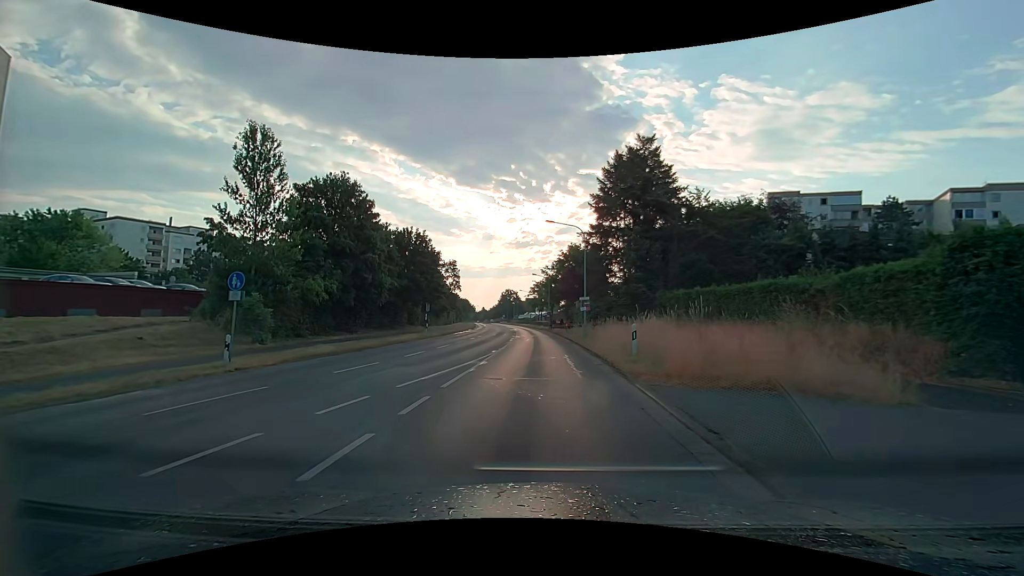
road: secondary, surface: asphalt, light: Day
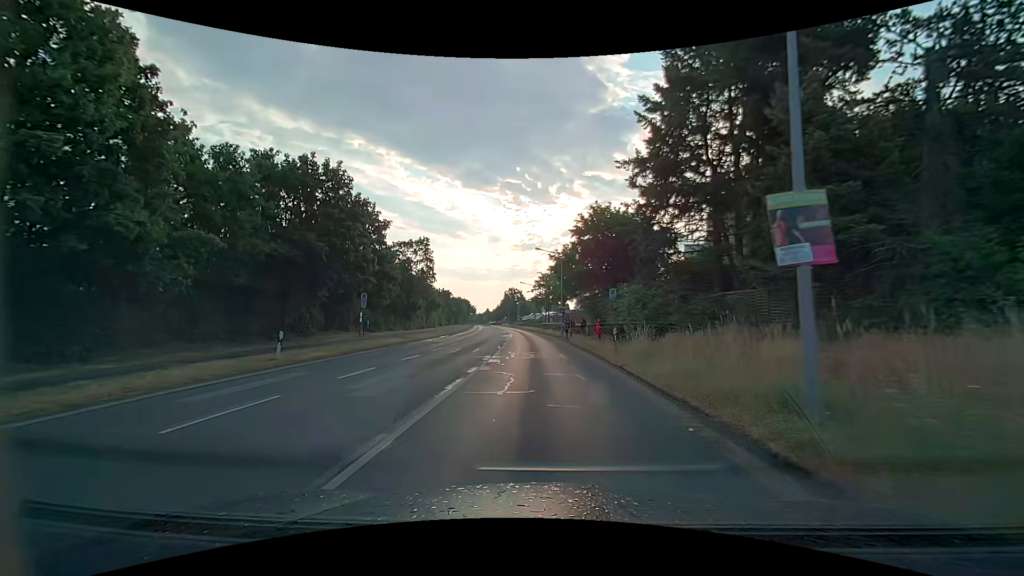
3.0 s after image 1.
(-0.1, +25.9) m; -1°
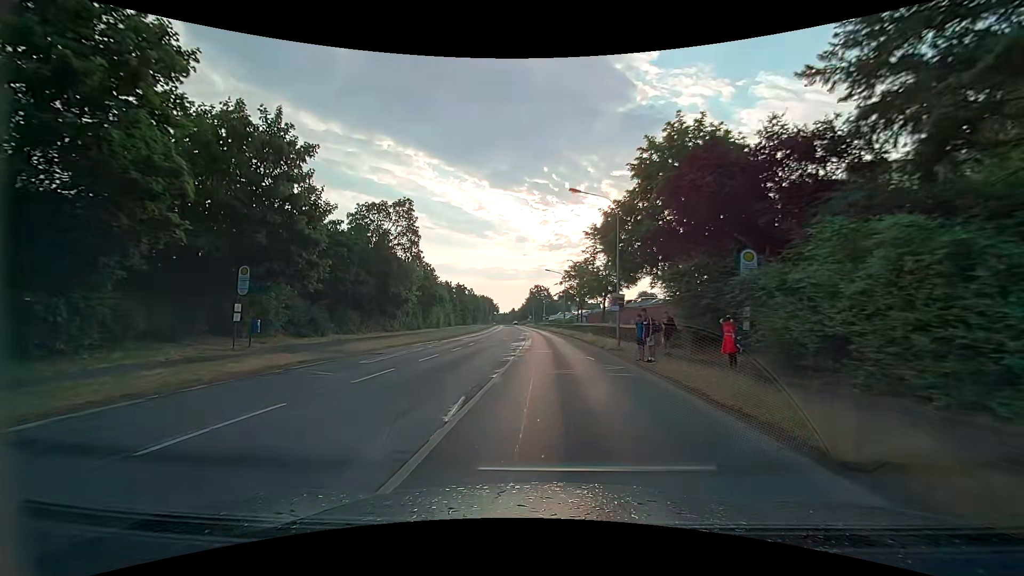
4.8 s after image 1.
(-0.5, +19.7) m; -3°
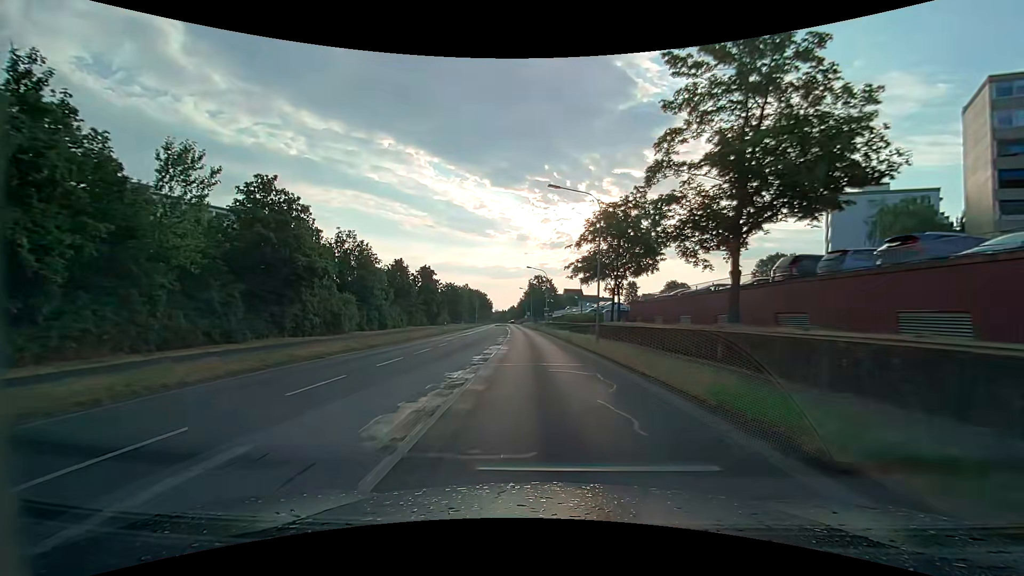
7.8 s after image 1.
(-0.1, +38.3) m; 0°
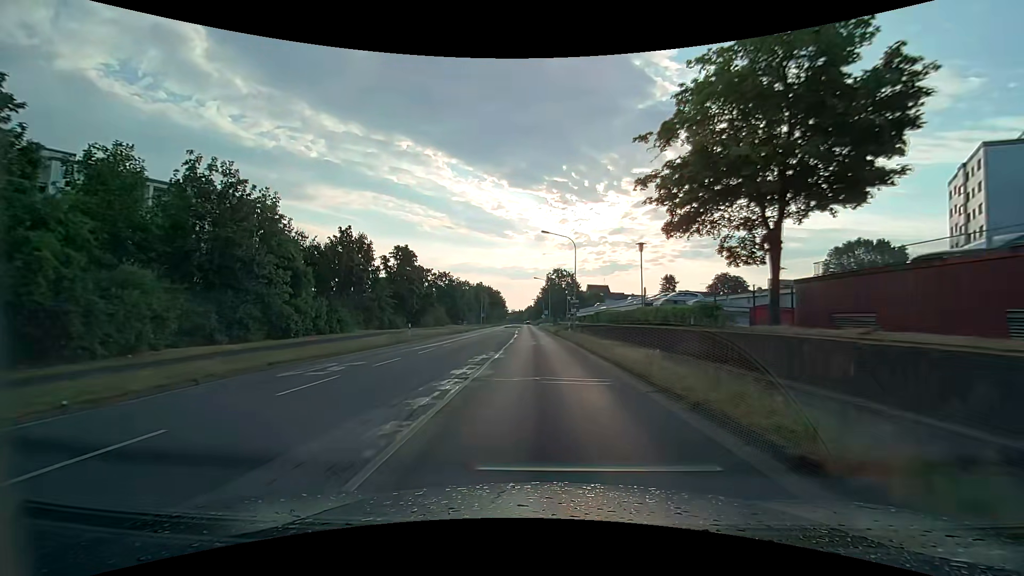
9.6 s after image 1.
(-0.5, +24.4) m; -2°
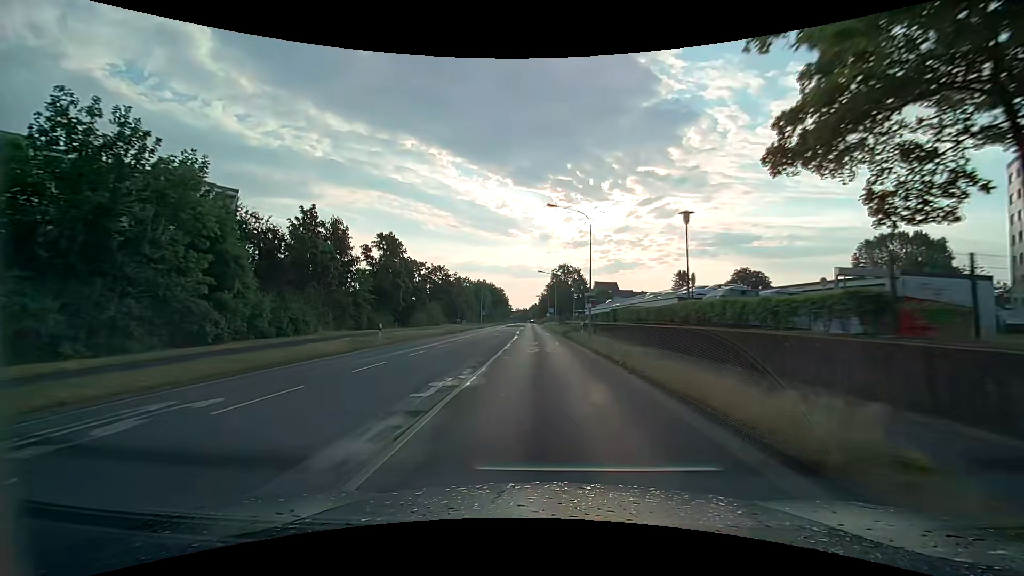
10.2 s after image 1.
(0.0, +8.1) m; -1°
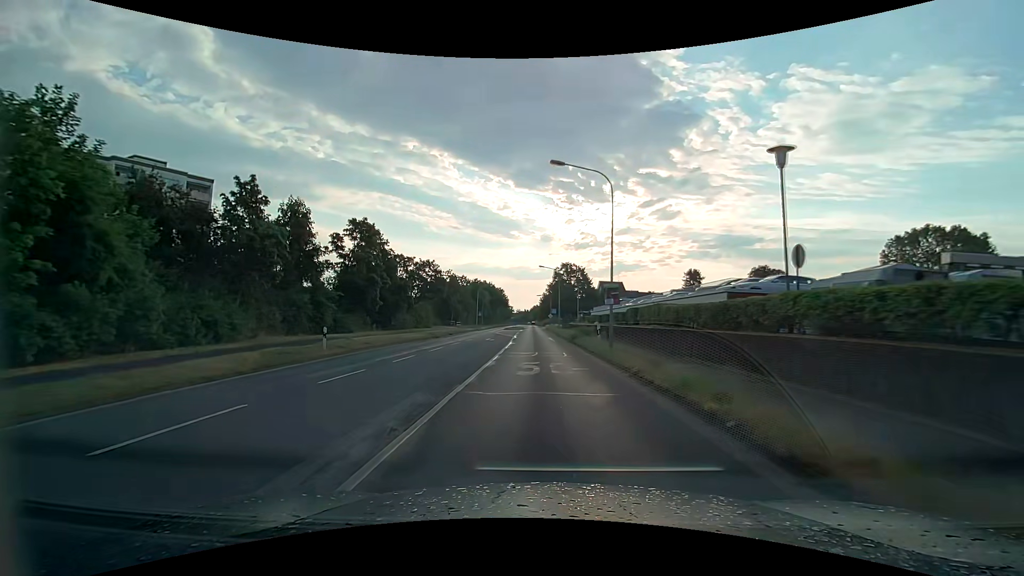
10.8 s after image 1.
(0.0, +8.1) m; 0°
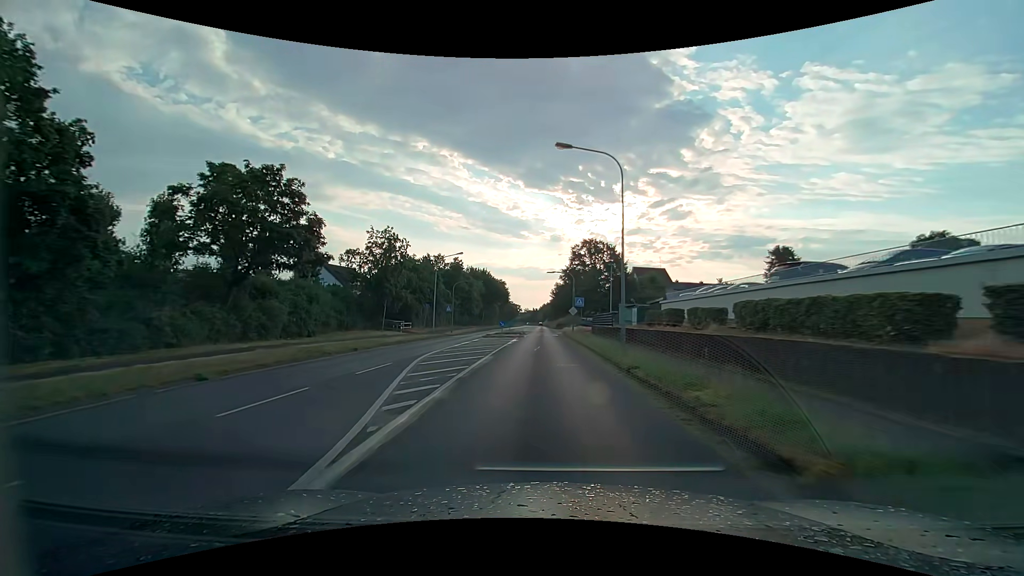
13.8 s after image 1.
(-0.4, +40.3) m; -1°
(0, +10) (0, +20) (0, +30) (0, +40) (0, +50) (0, +60) (0, +70) (0, +80) (0, +90) (-1, +100) m
